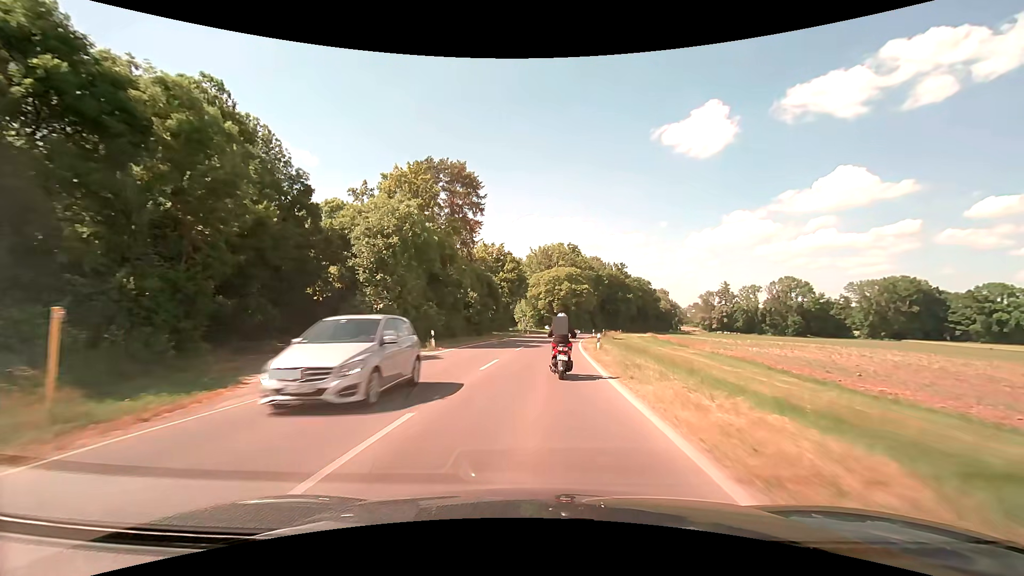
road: secondary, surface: asphalt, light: Day
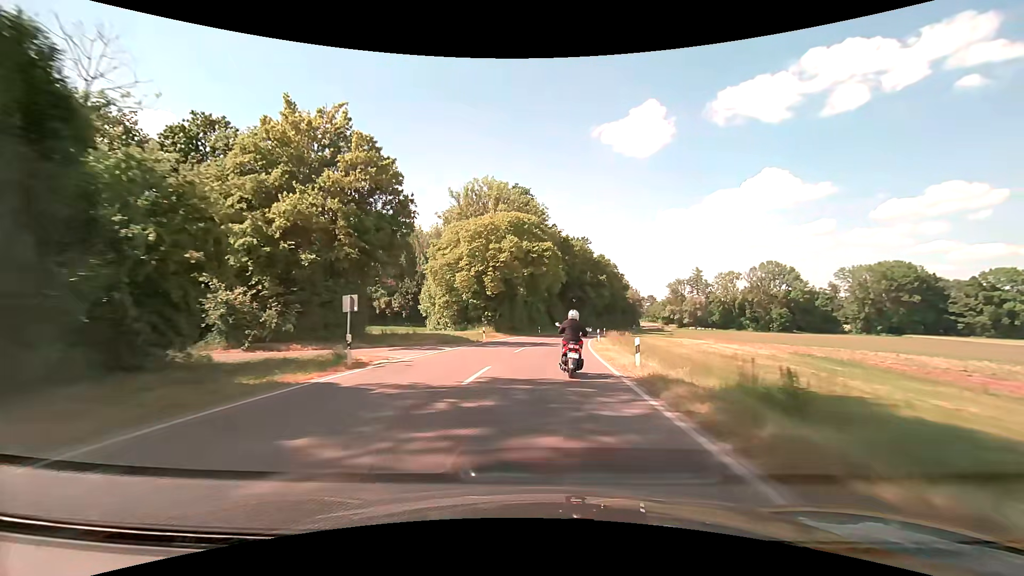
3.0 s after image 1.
(+2.5, +52.5) m; +6°
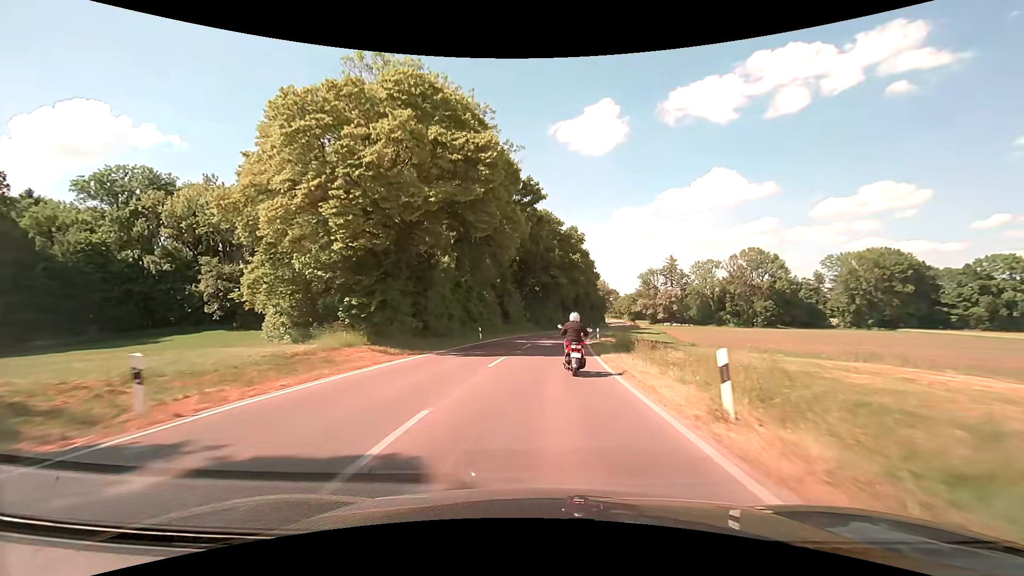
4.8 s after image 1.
(+1.2, +31.1) m; +5°
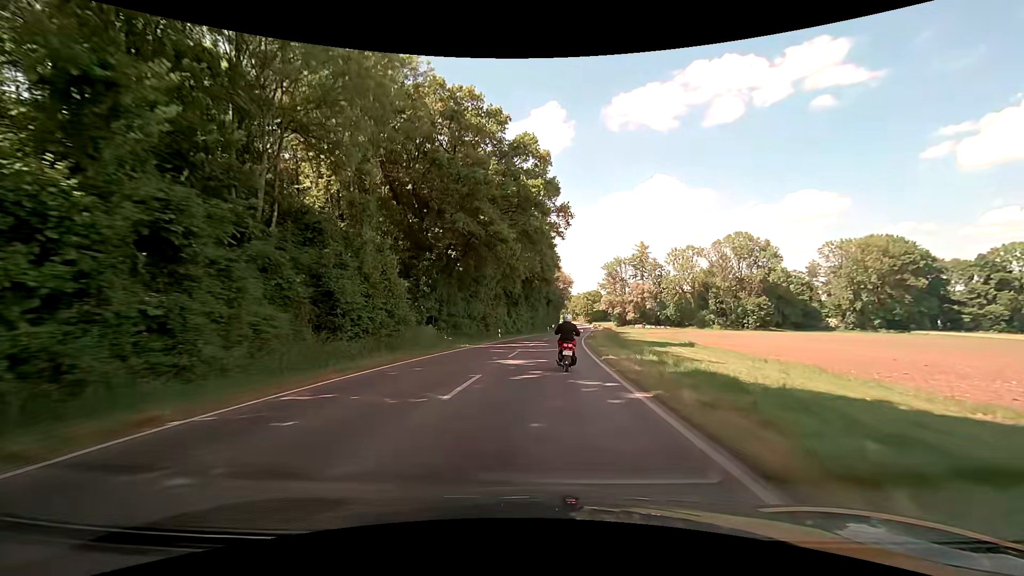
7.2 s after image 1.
(+2.2, +42.3) m; +6°
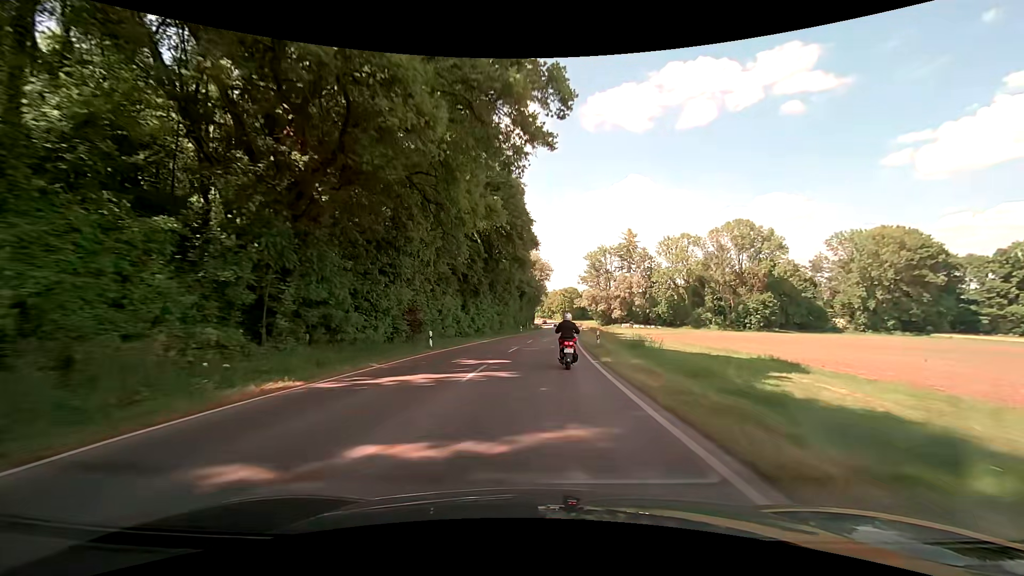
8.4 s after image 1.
(+0.6, +21.6) m; +3°
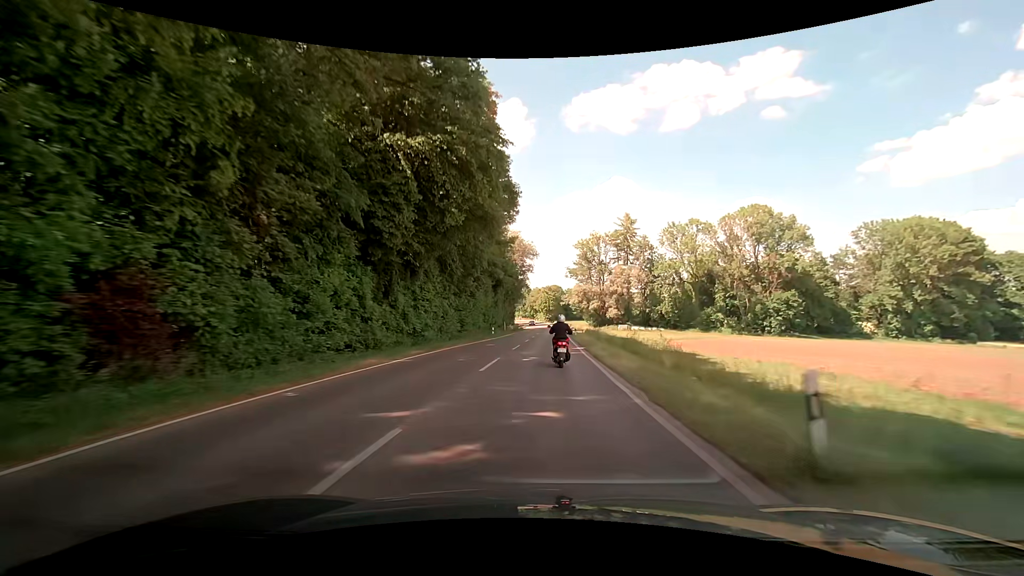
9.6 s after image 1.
(+0.3, +21.3) m; +2°
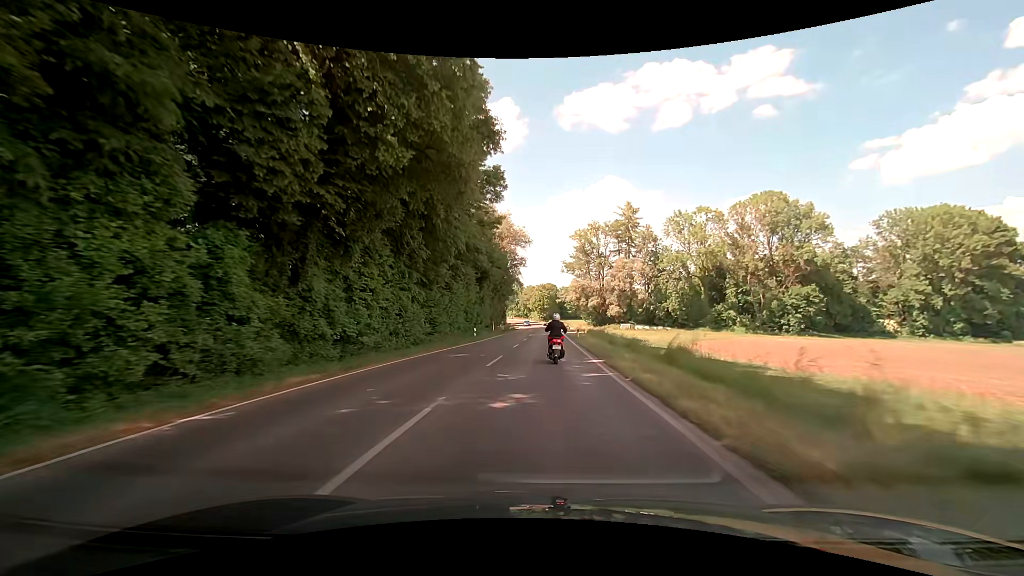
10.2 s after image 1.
(+0.1, +10.6) m; +1°
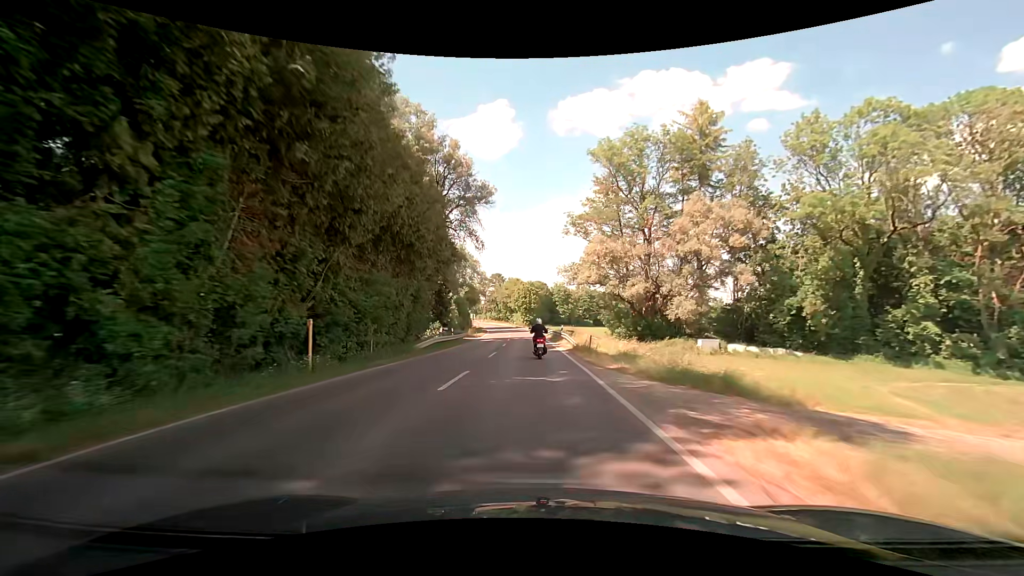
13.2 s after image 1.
(+1.3, +53.2) m; +2°
(0, +10) (0, +20) (-1, +30) (-1, +40) (-1, +50) (-2, +60) (-3, +70) (-3, +80) (-4, +90) (-5, +100) m
